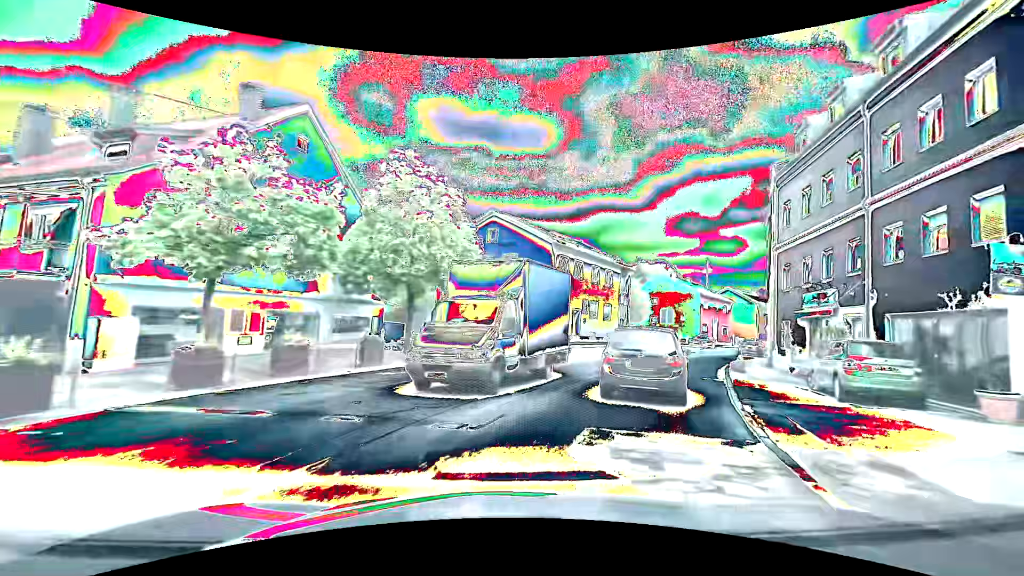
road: tertiary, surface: asphalt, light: Day
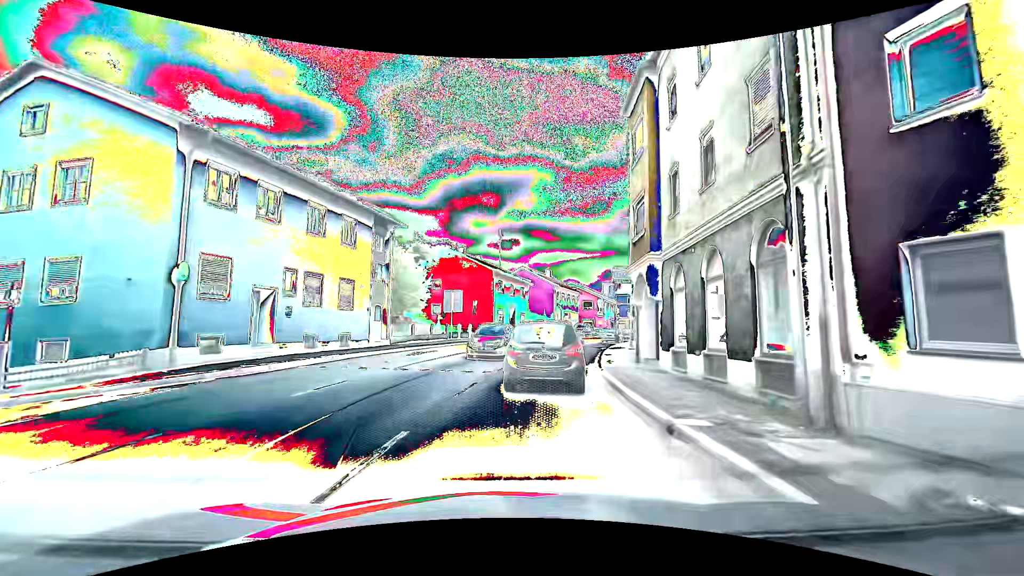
(+5.8, +20.2) m; +24°
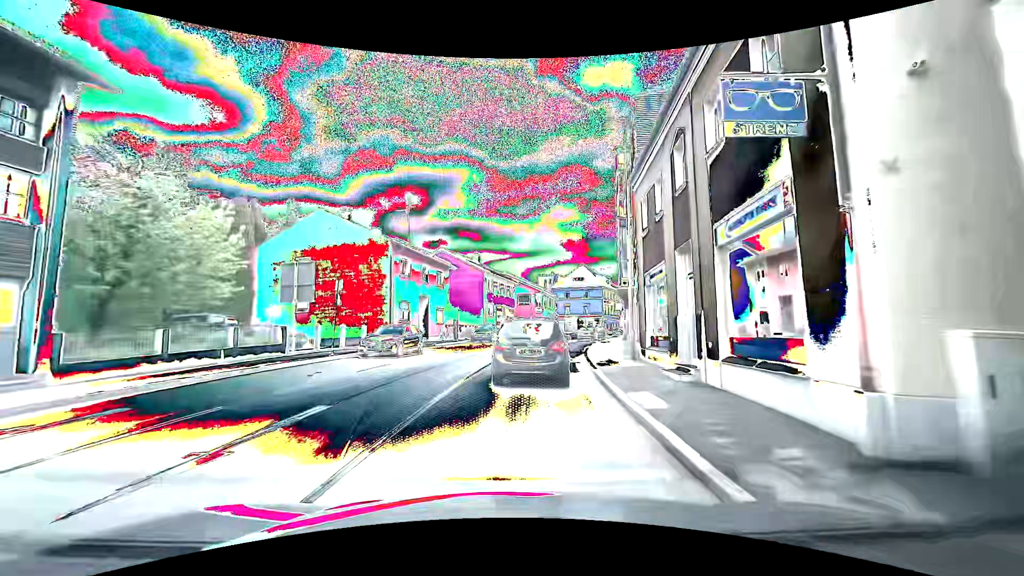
(+1.4, +17.2) m; +9°
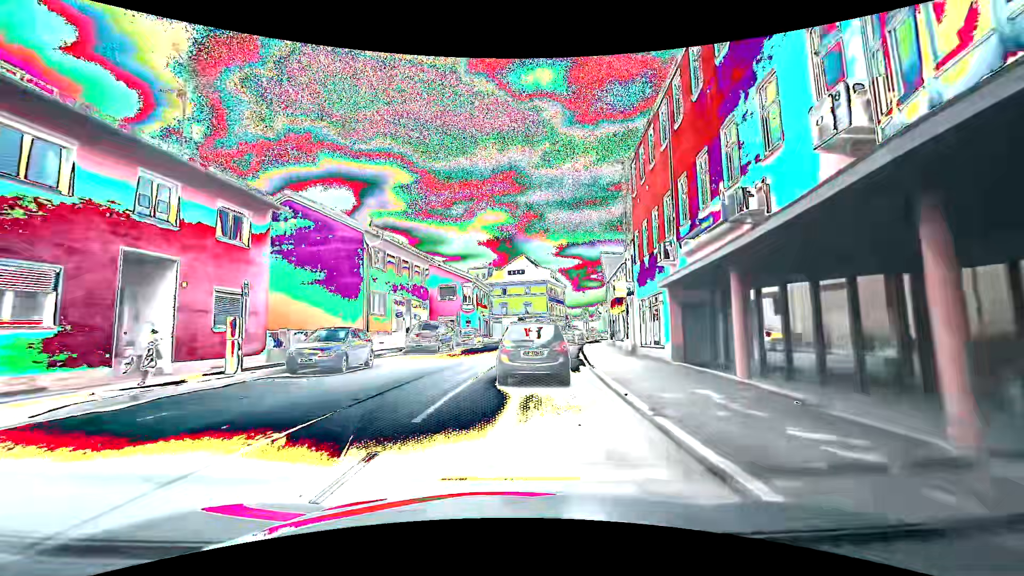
(+1.3, +23.5) m; +8°
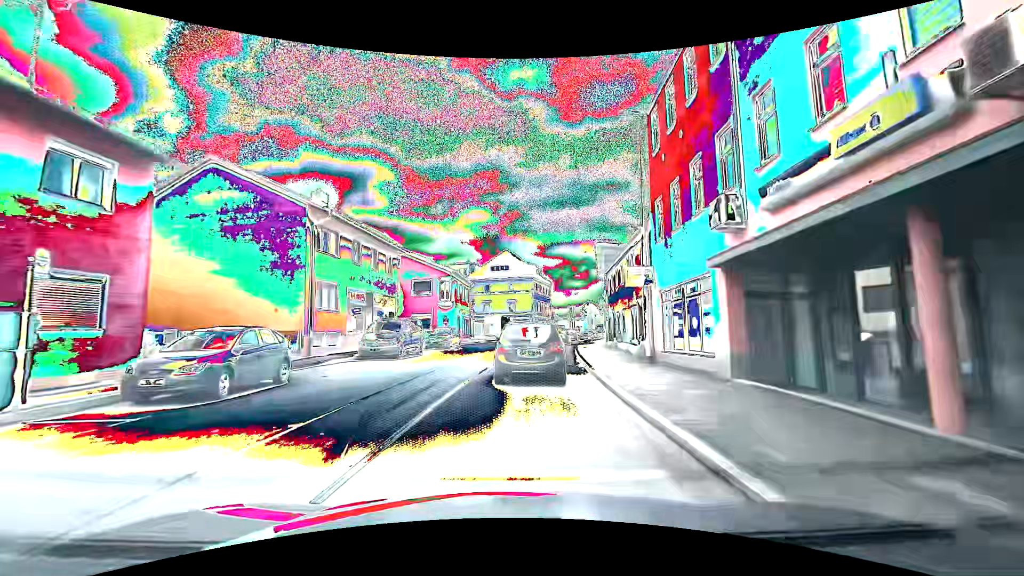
(+0.1, +5.8) m; +2°
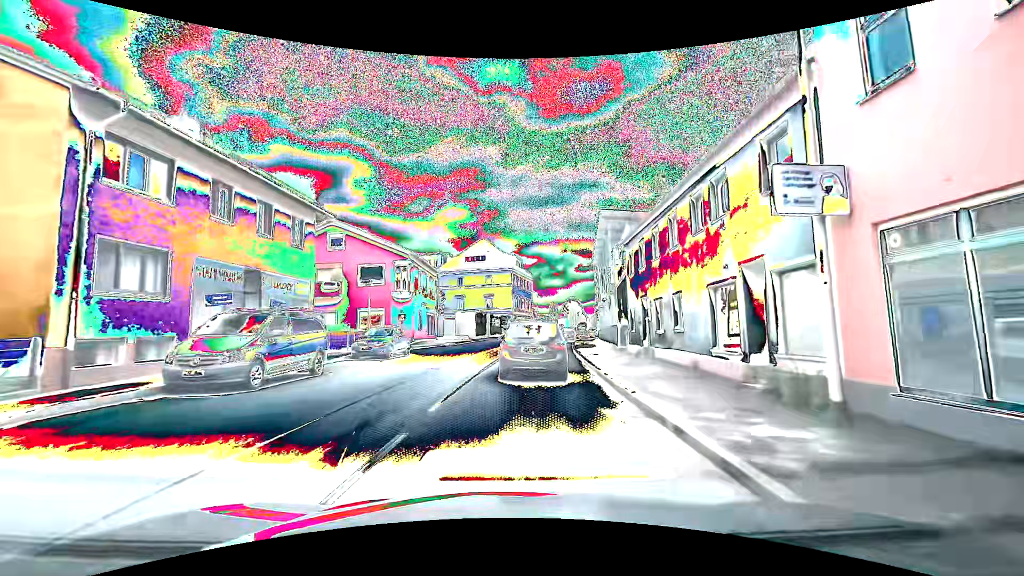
(+0.1, +11.2) m; +2°
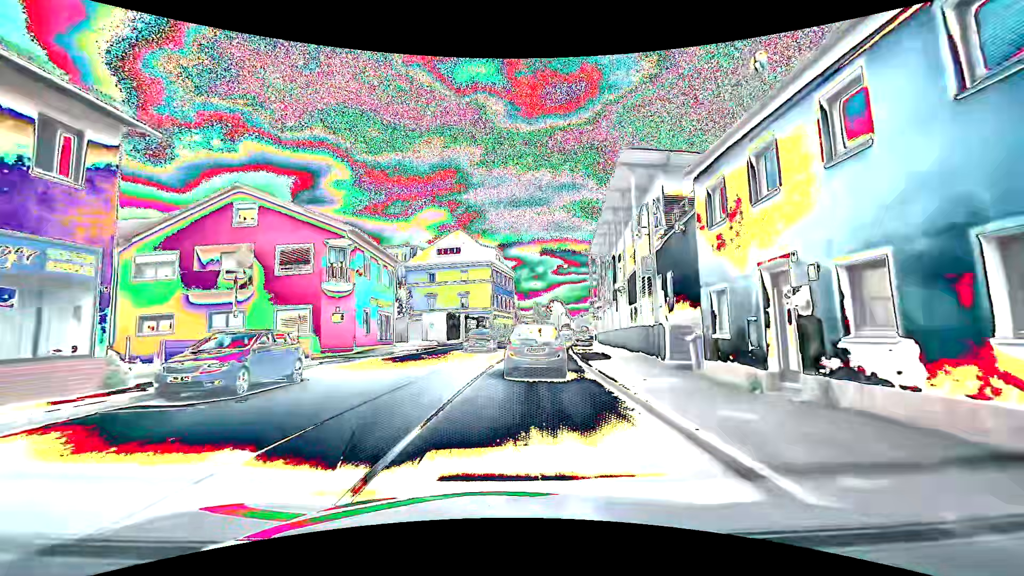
(+0.1, +10.7) m; +2°
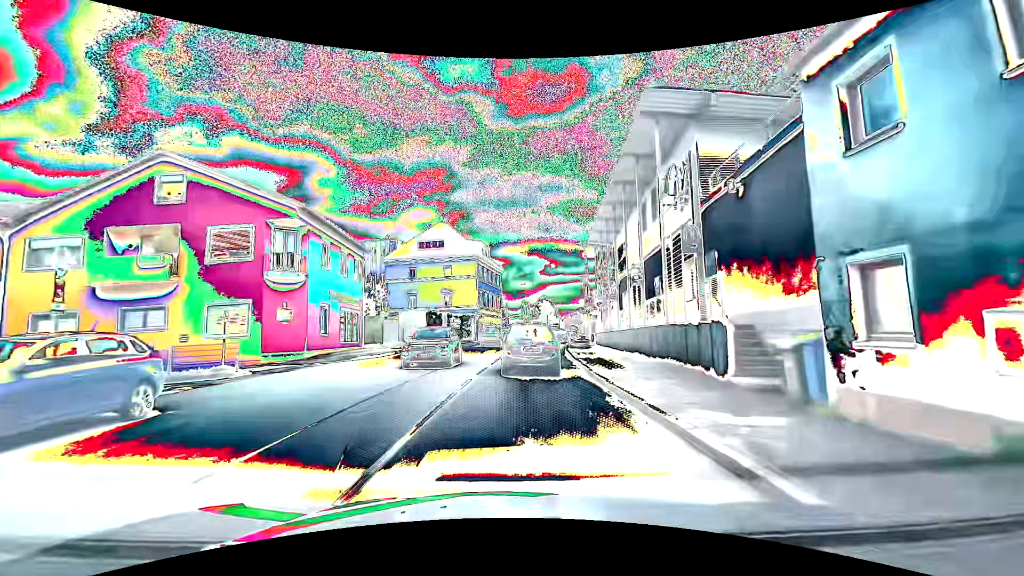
(0.0, +5.2) m; +1°
(0, +10) (+1, +20) (+1, +30) (+2, +40) (+3, +50) (+5, +60) (+6, +70) (+8, +79) (+10, +89) (+12, +99) m
